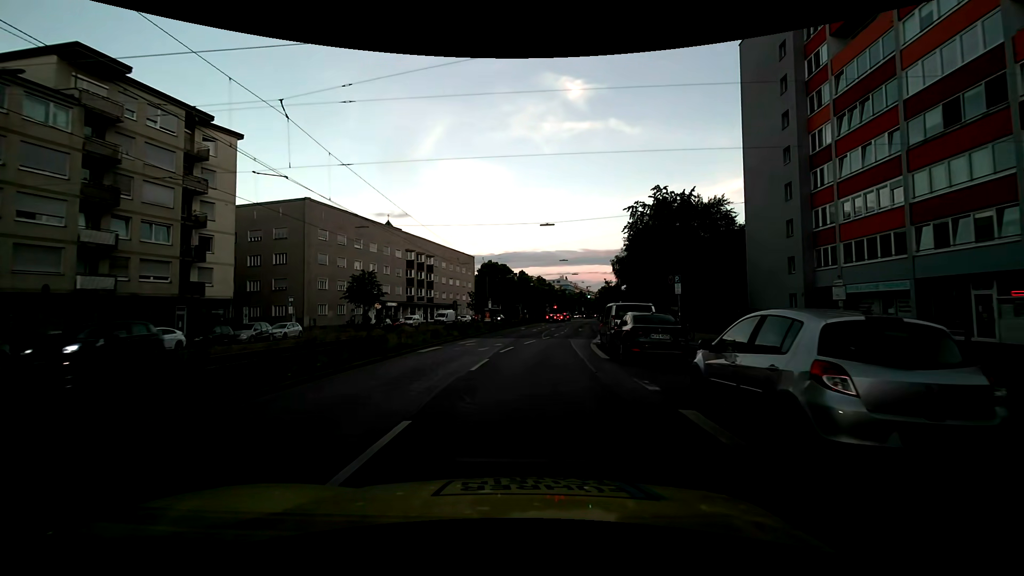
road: secondary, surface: asphalt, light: Day
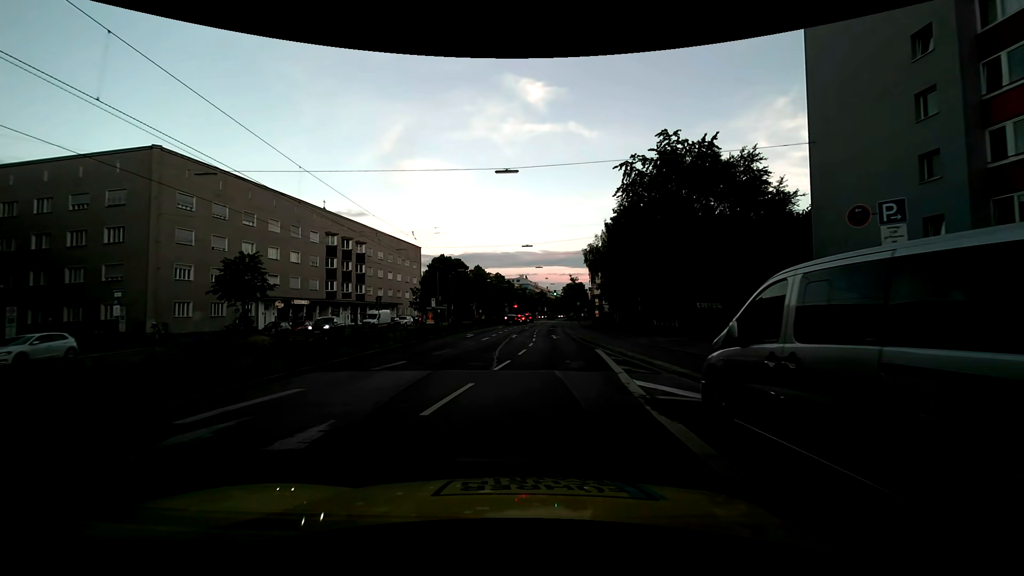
(+0.6, +17.5) m; +4°
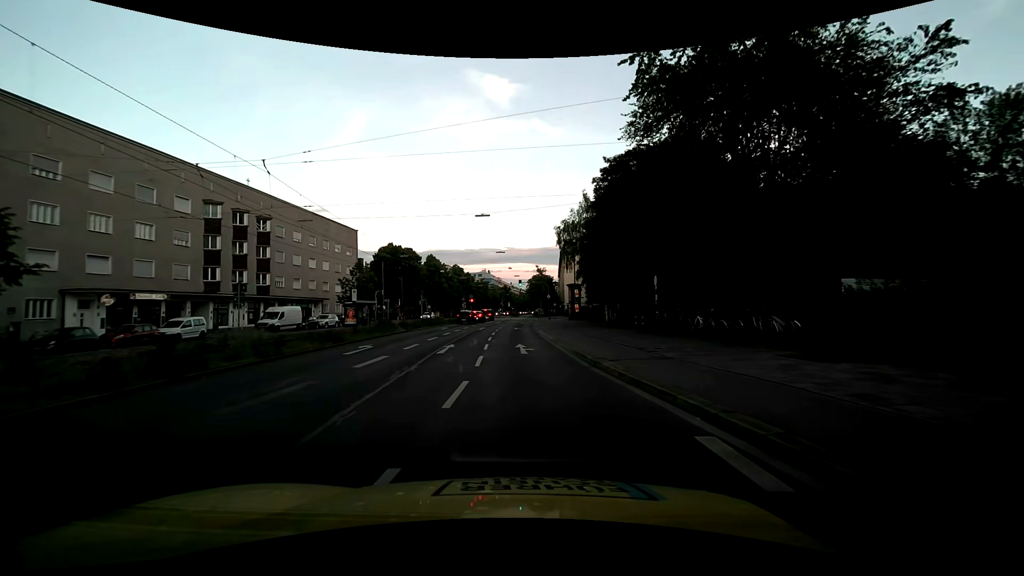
(+0.7, +17.2) m; +3°
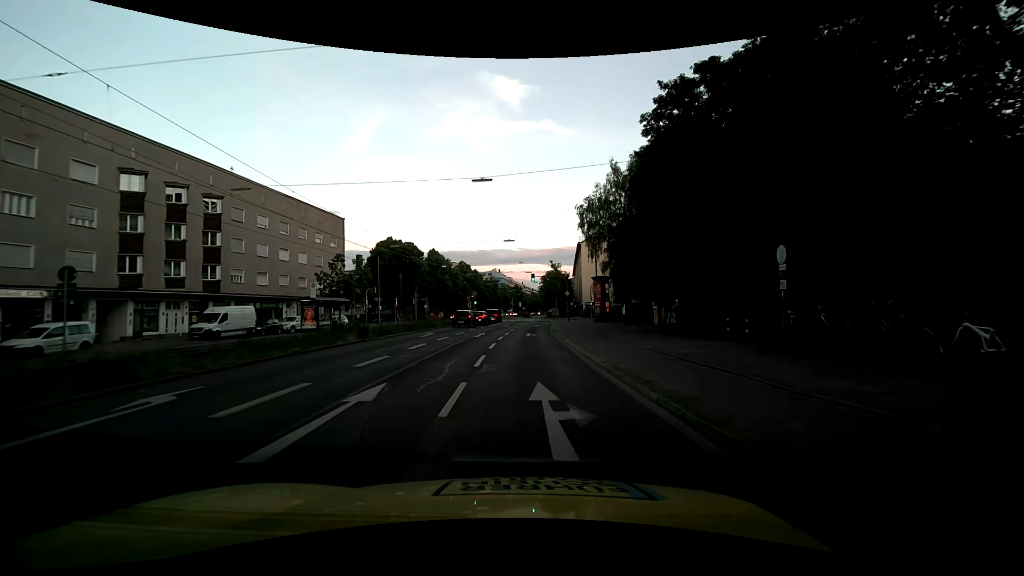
(-0.1, +12.2) m; 0°
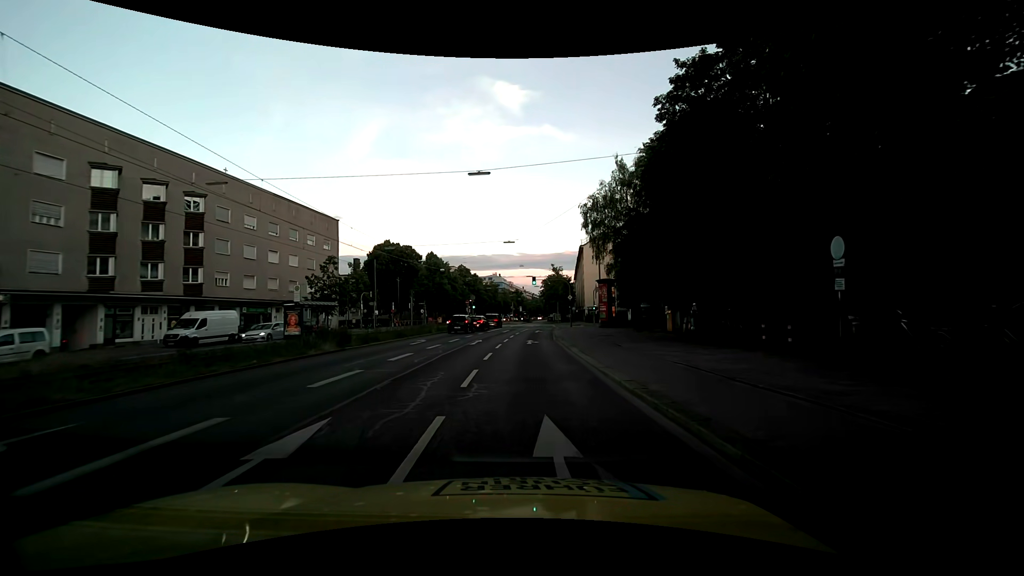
(0.0, +2.7) m; 0°
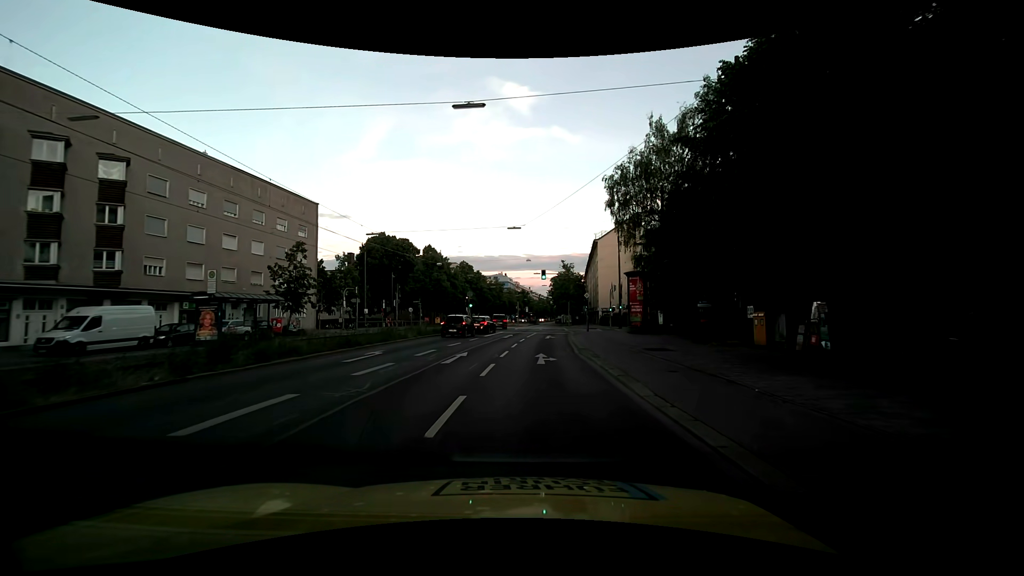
(0.0, +10.1) m; 0°
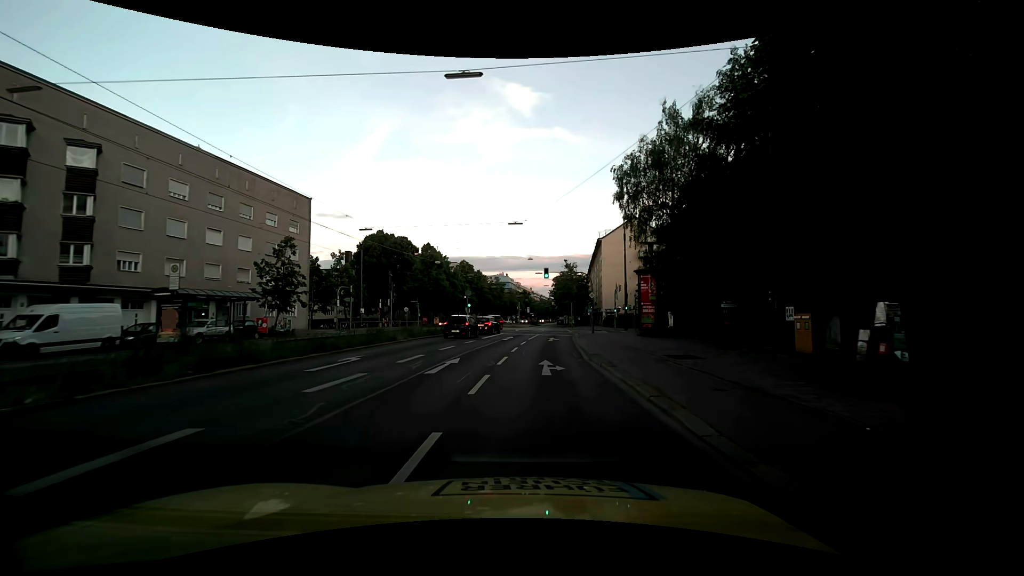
(0.0, +2.7) m; -1°
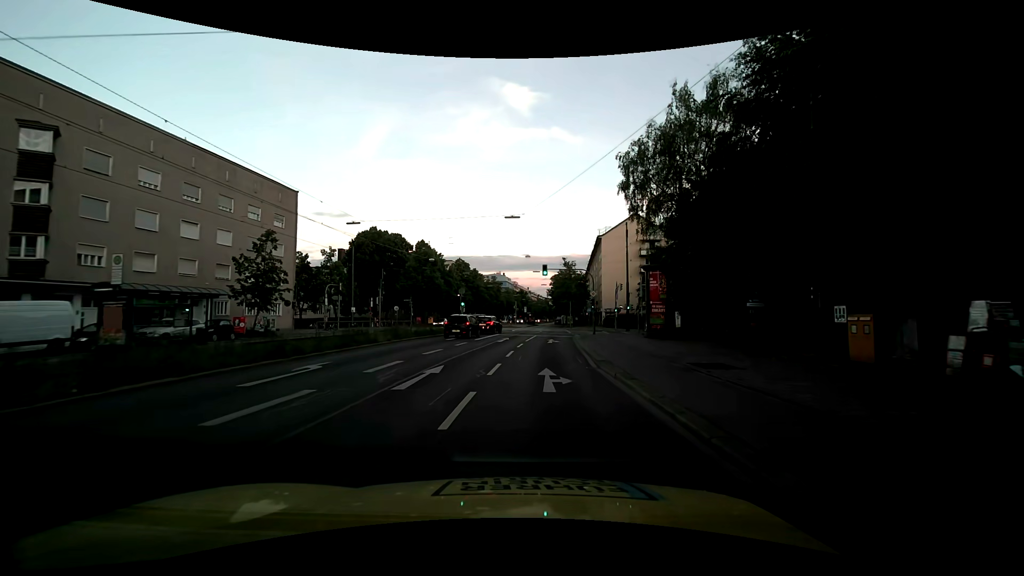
(0.0, +2.8) m; +1°
